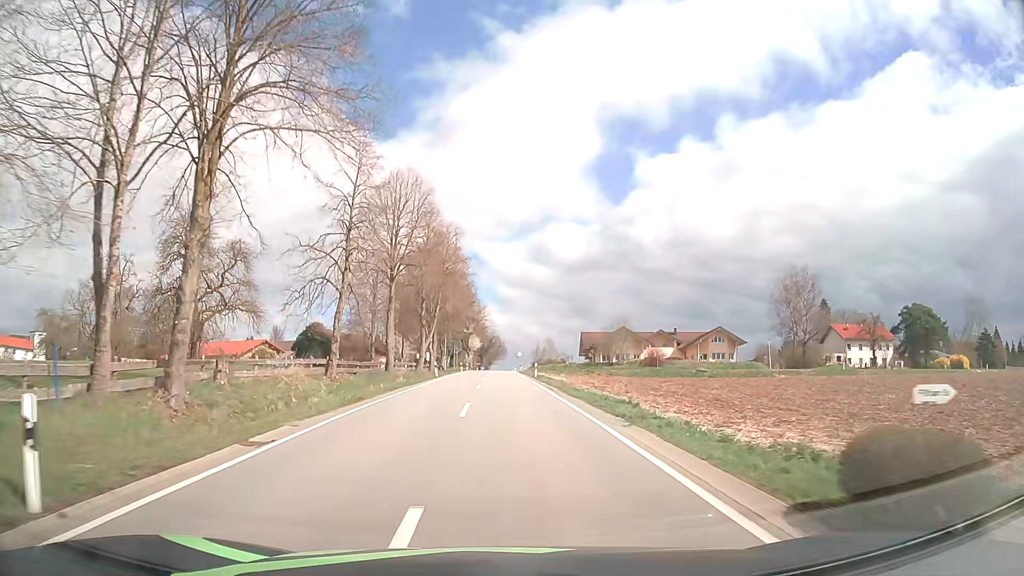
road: tertiary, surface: asphalt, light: Day
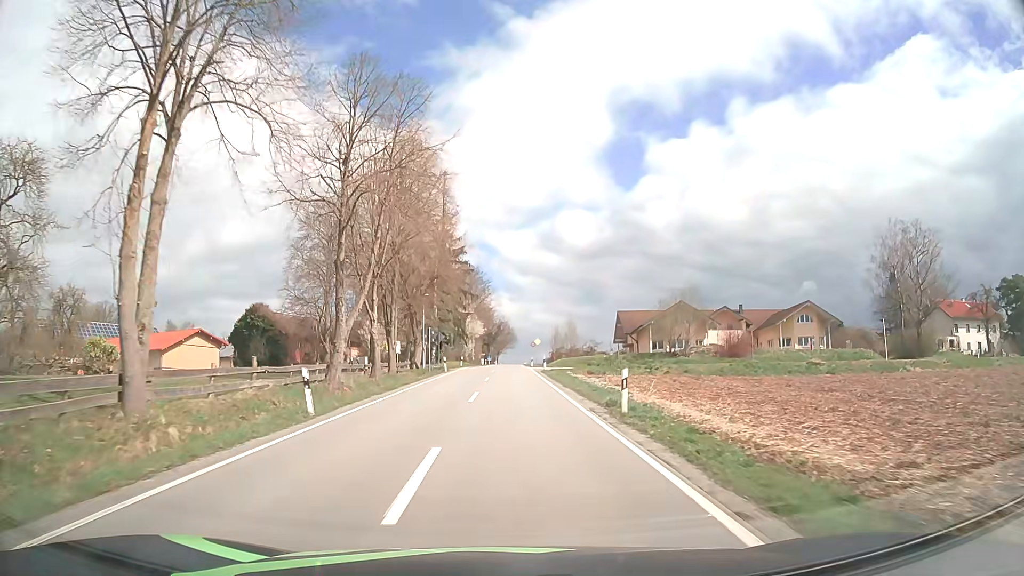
(-0.5, +32.6) m; -1°
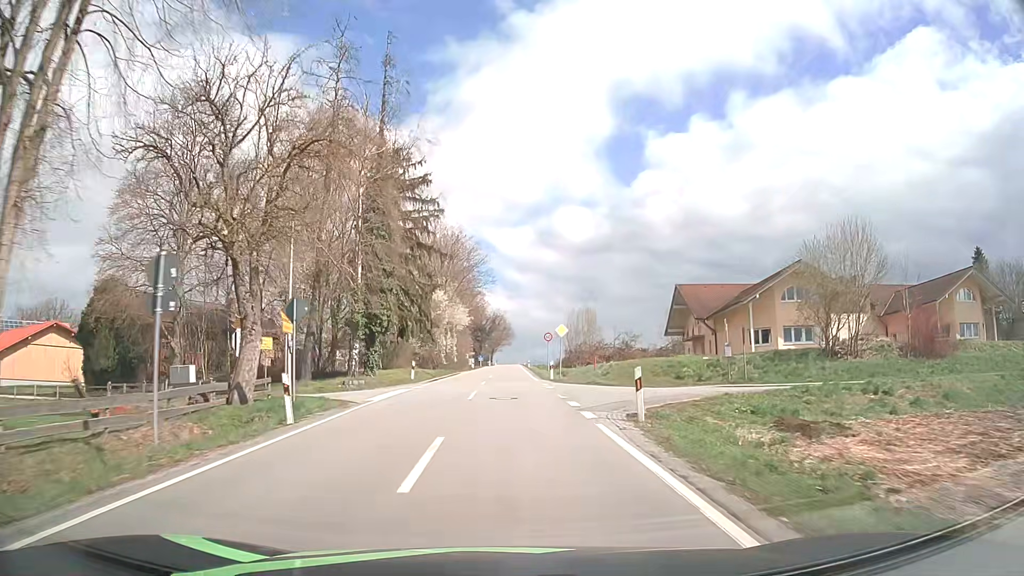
(0.0, +35.0) m; 0°
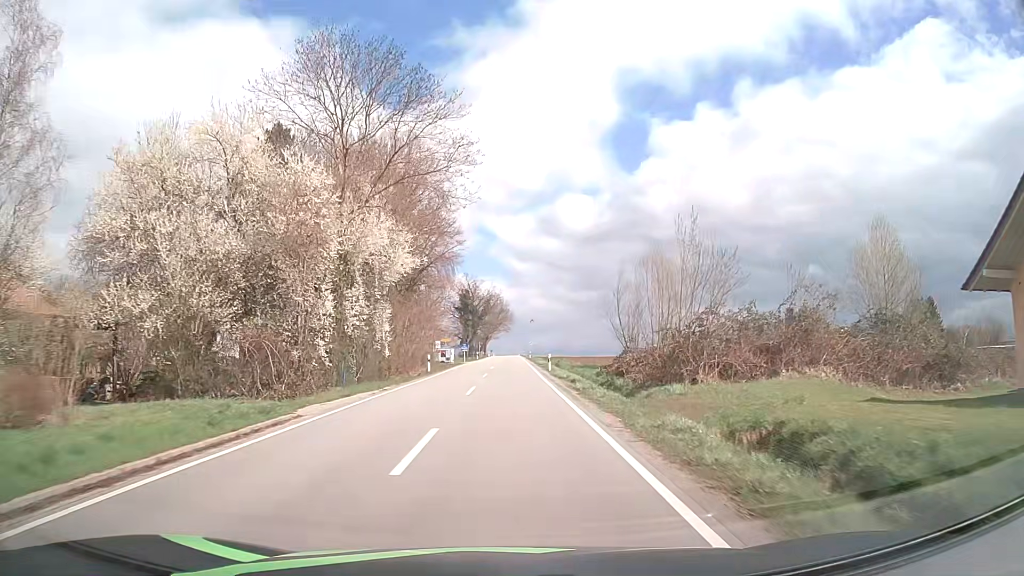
(+0.2, +46.7) m; 0°
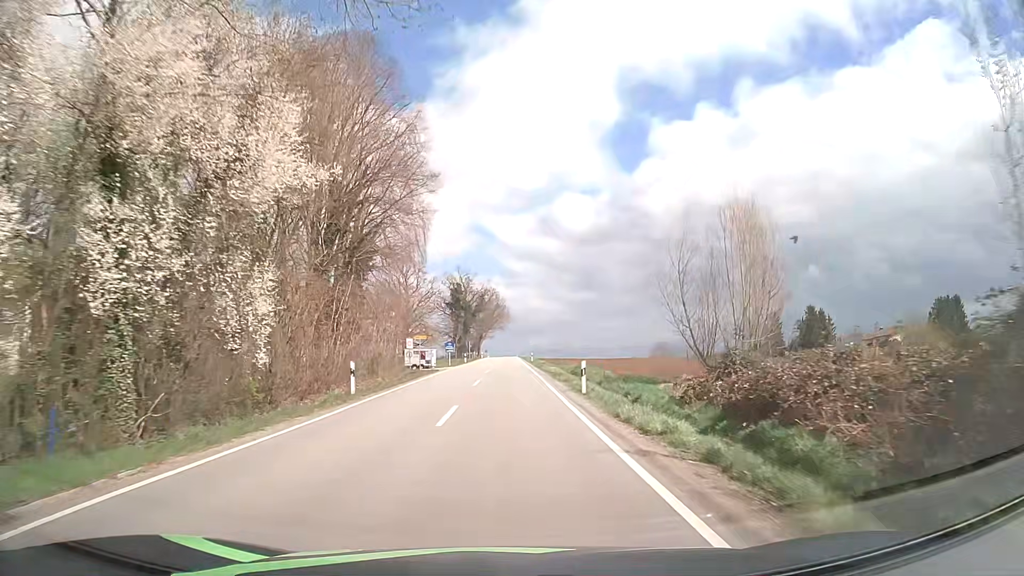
(+0.1, +19.4) m; +1°
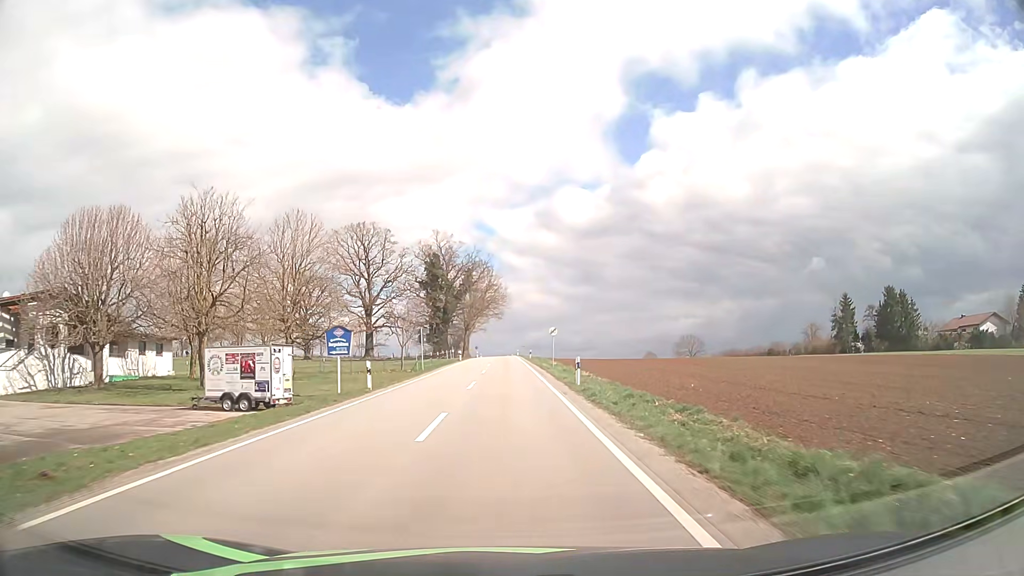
(+0.1, +50.1) m; 0°
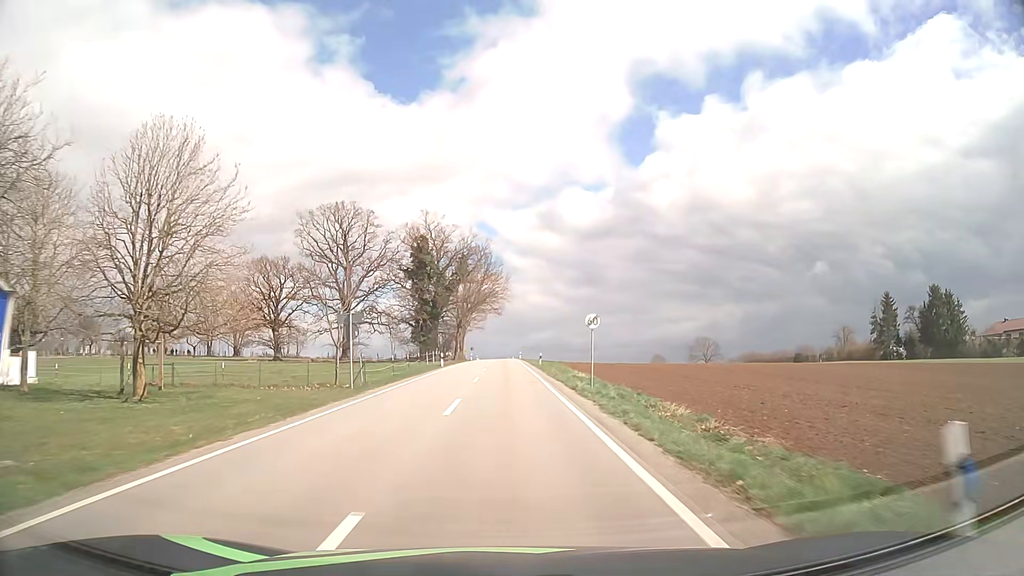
(+0.1, +20.3) m; 0°
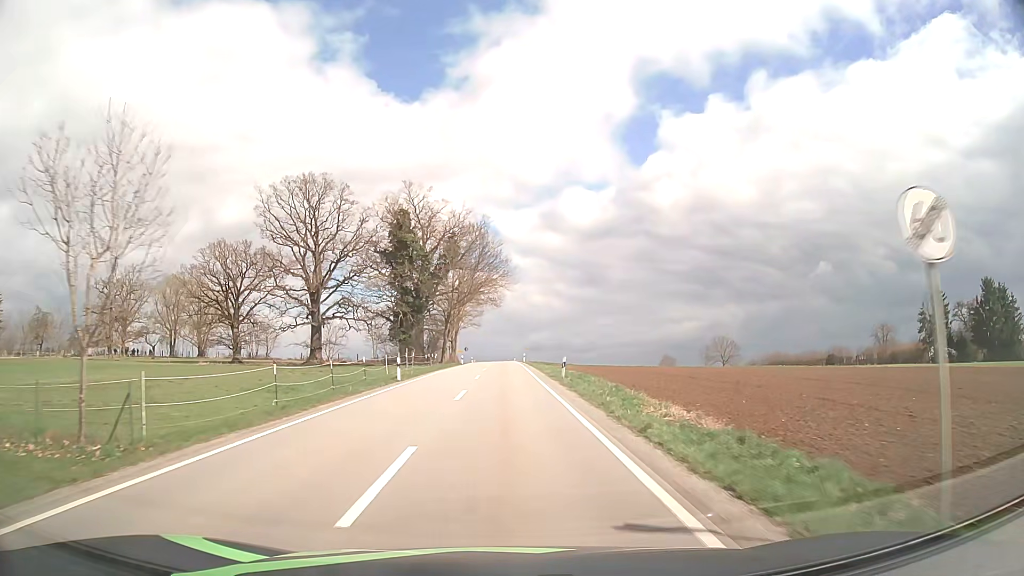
(0.0, +20.4) m; 0°
(0, +10) (0, +20) (0, +30) (0, +40) (0, +50) (0, +60) (0, +70) (-1, +80) (-1, +90) (-1, +100) m
